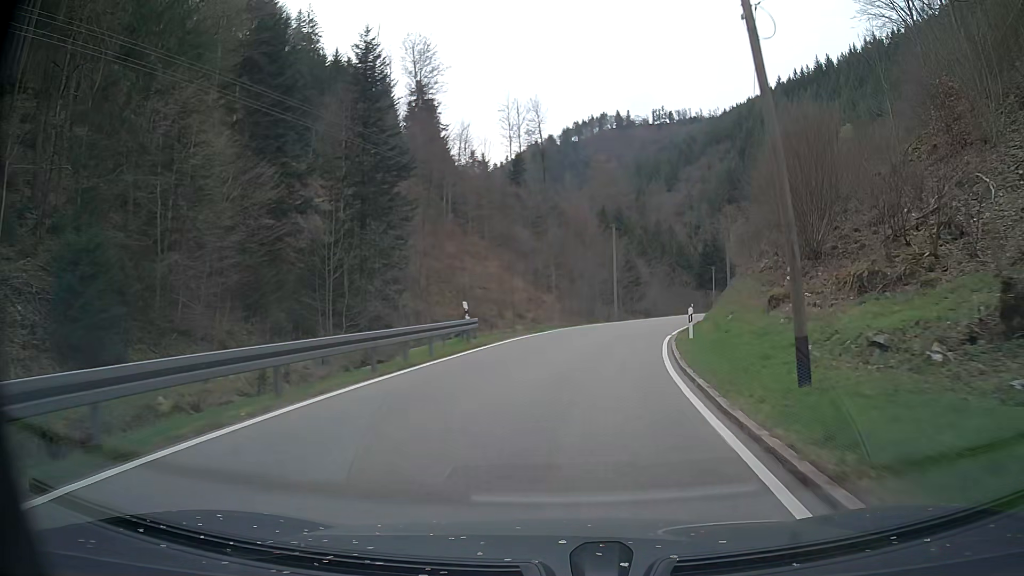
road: tertiary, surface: asphalt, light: Day
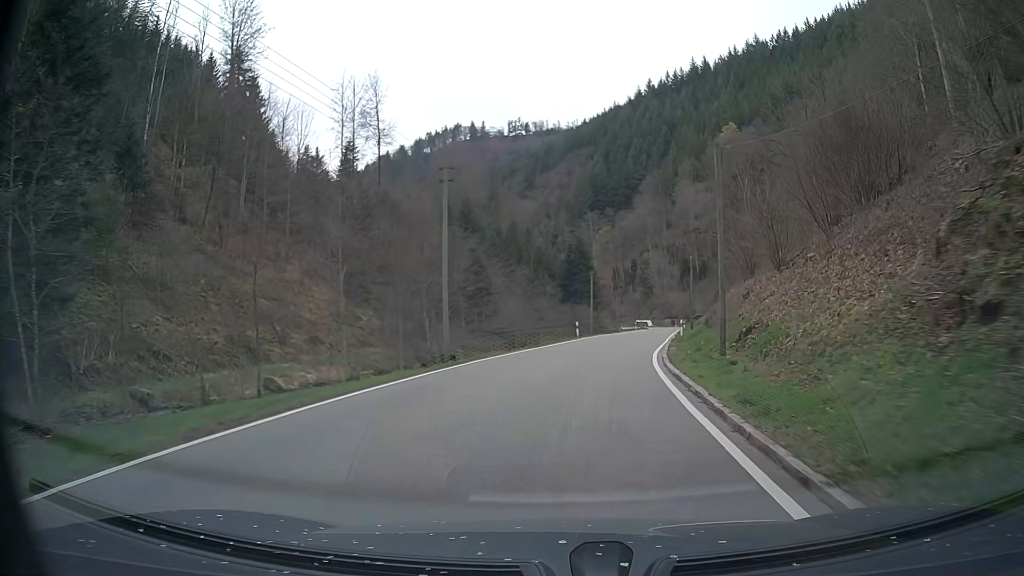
(+3.0, +26.9) m; +13°
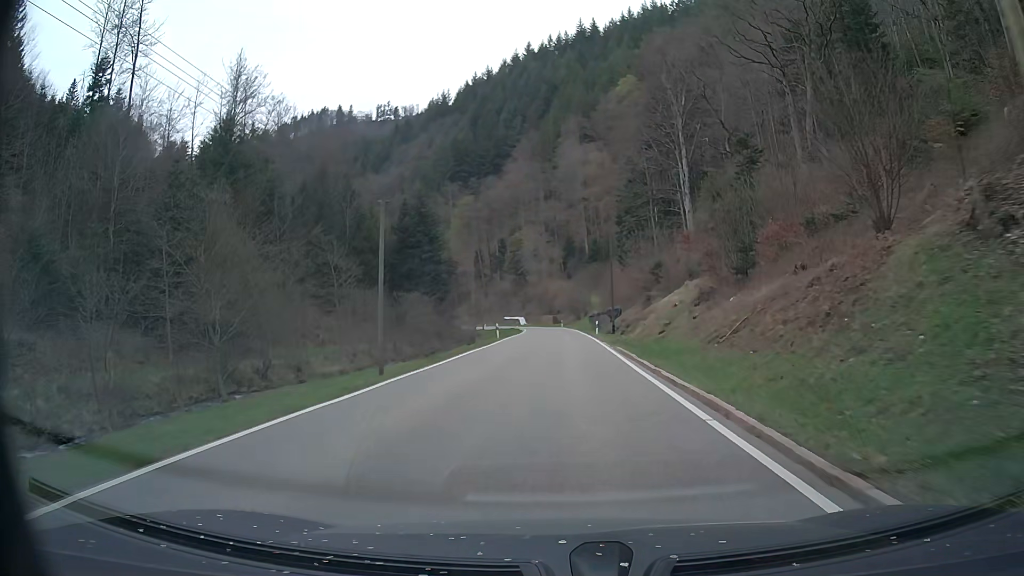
(+5.9, +47.2) m; +11°
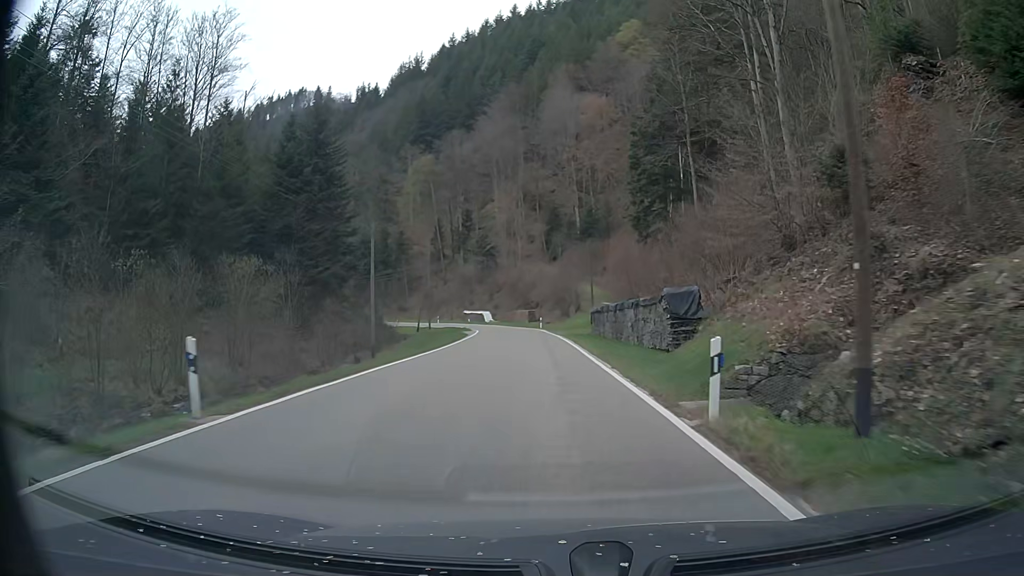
(+0.8, +37.7) m; +2°
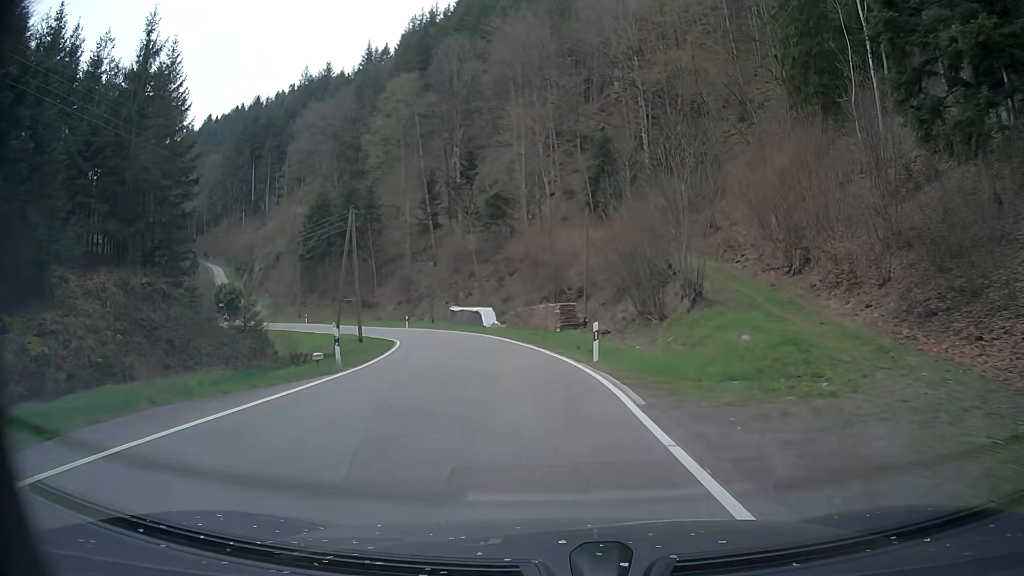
(-1.1, +45.9) m; -4°
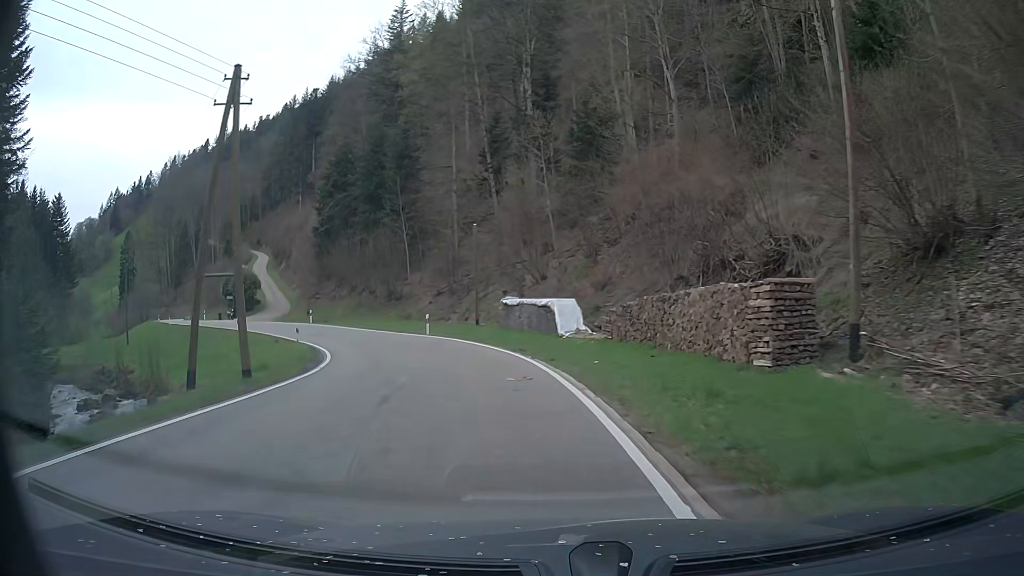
(-1.5, +26.9) m; -8°
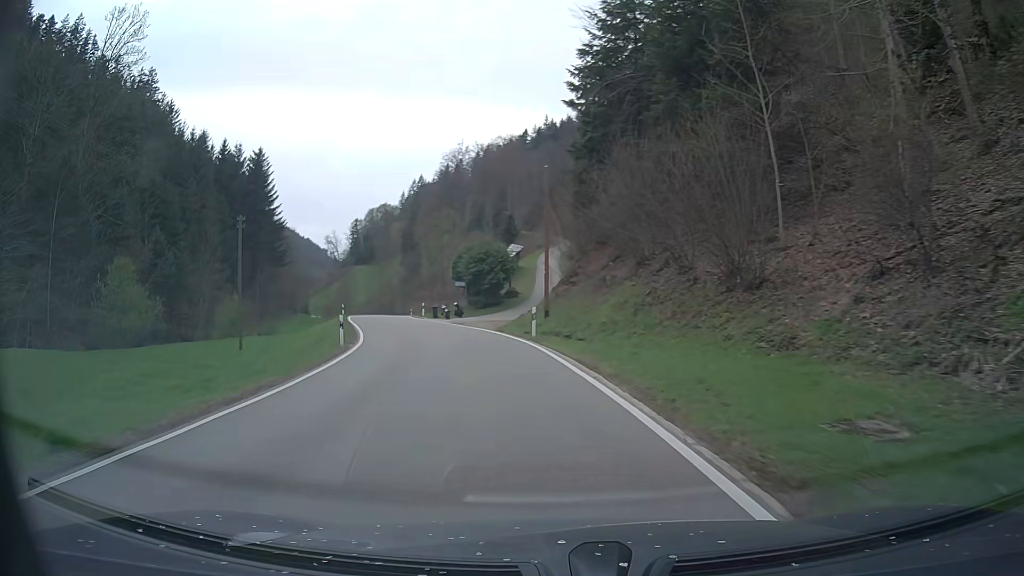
(-7.6, +33.9) m; -29°
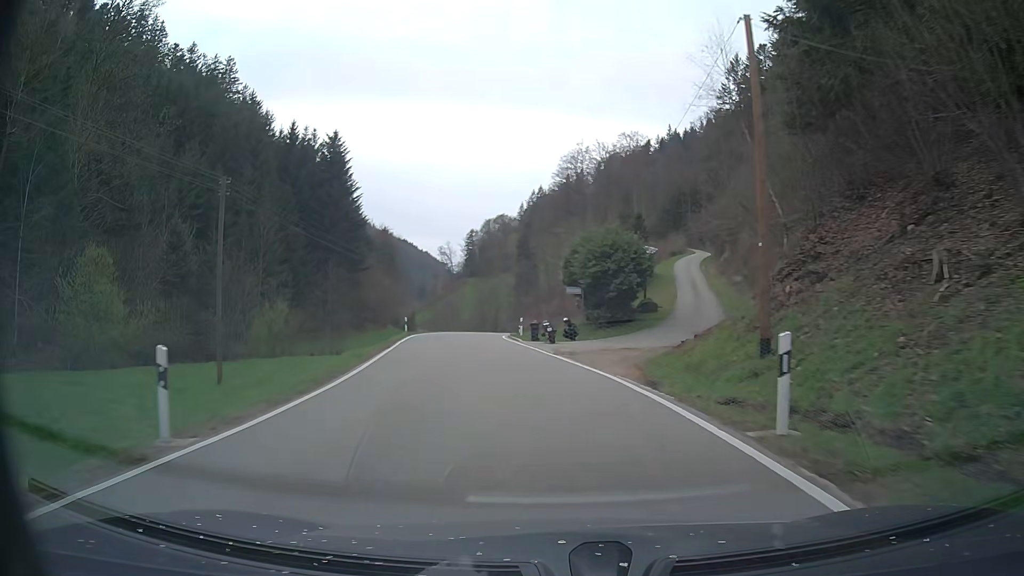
(-1.6, +17.0) m; -10°
(-1, +10) (-2, +20) (-3, +30) (-5, +40) (-5, +50) (-5, +60) (-4, +70) (-2, +80) (-1, +89) (+1, +99) m
